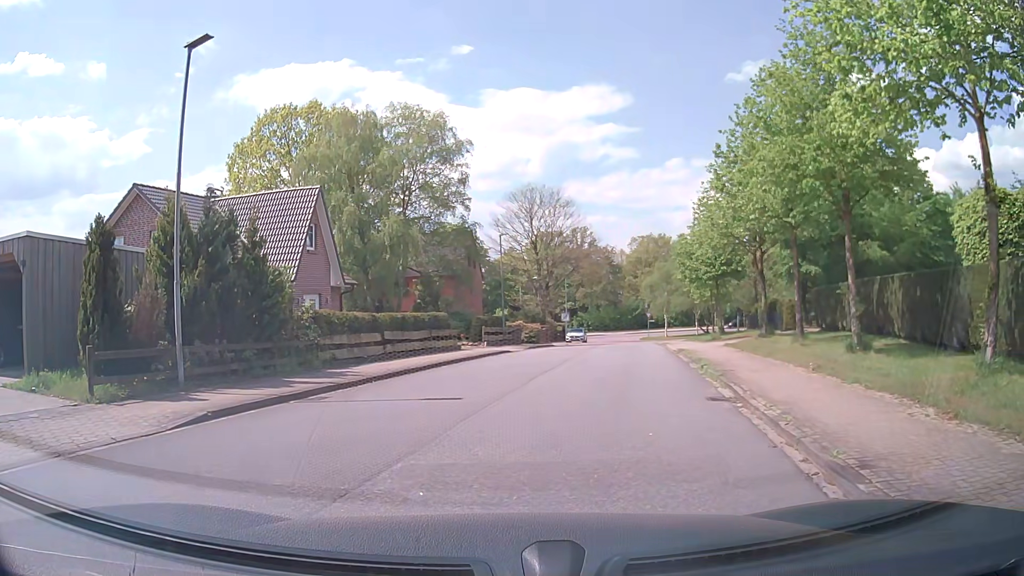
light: Day
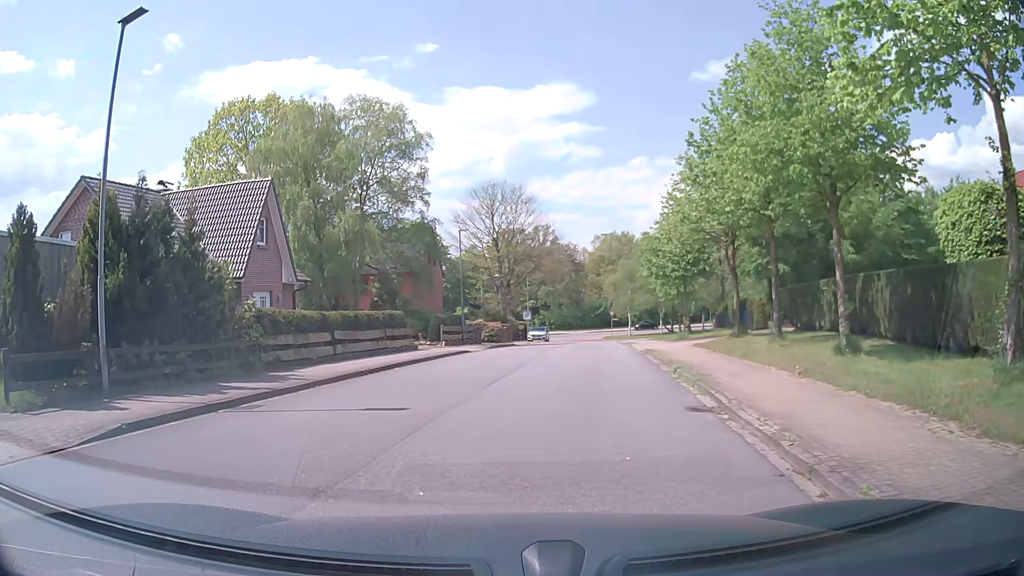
(+0.1, +1.3) m; +3°
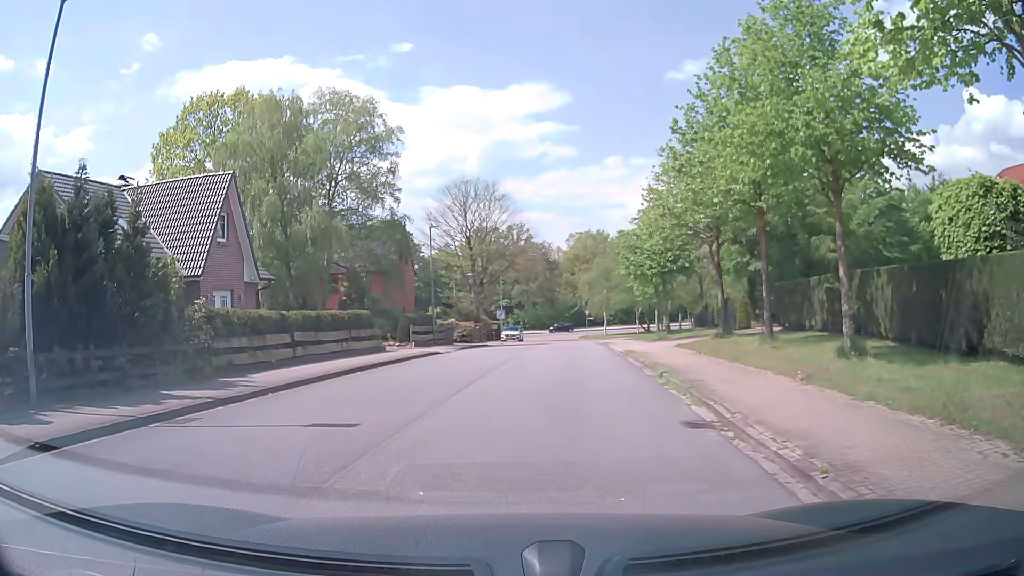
(+0.1, +1.4) m; +4°
